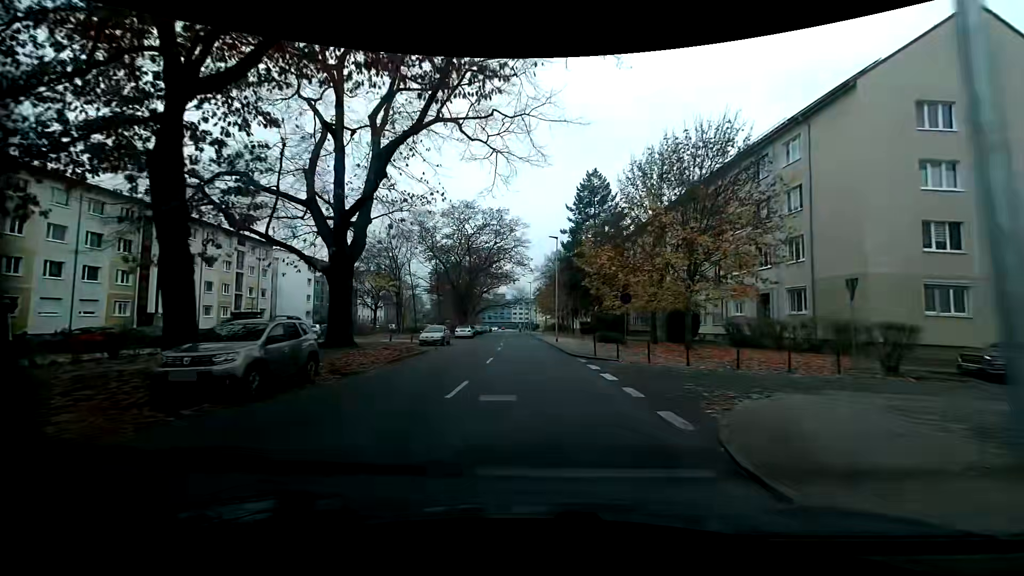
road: tertiary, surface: asphalt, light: Day
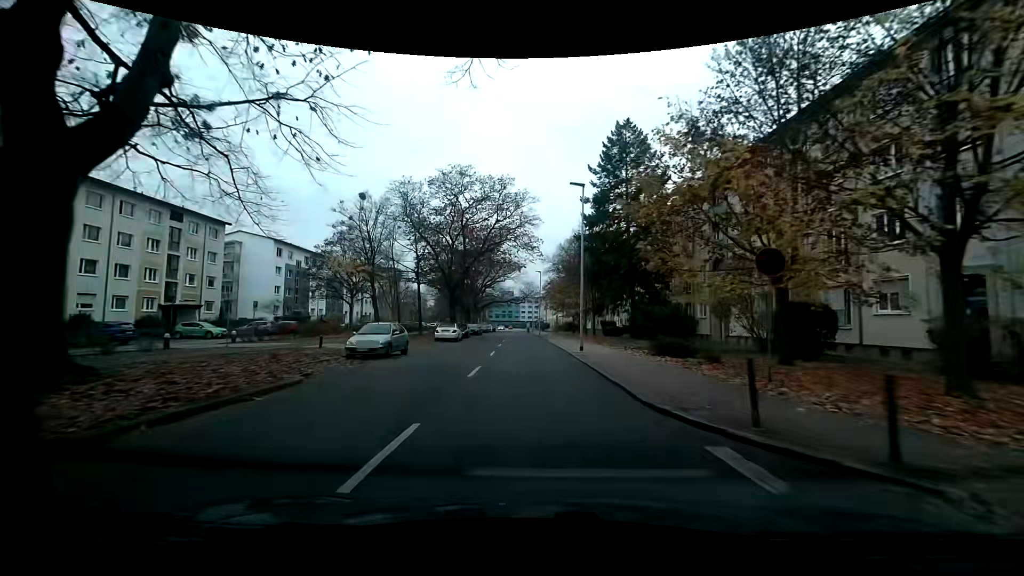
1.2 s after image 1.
(-0.1, +14.5) m; -2°
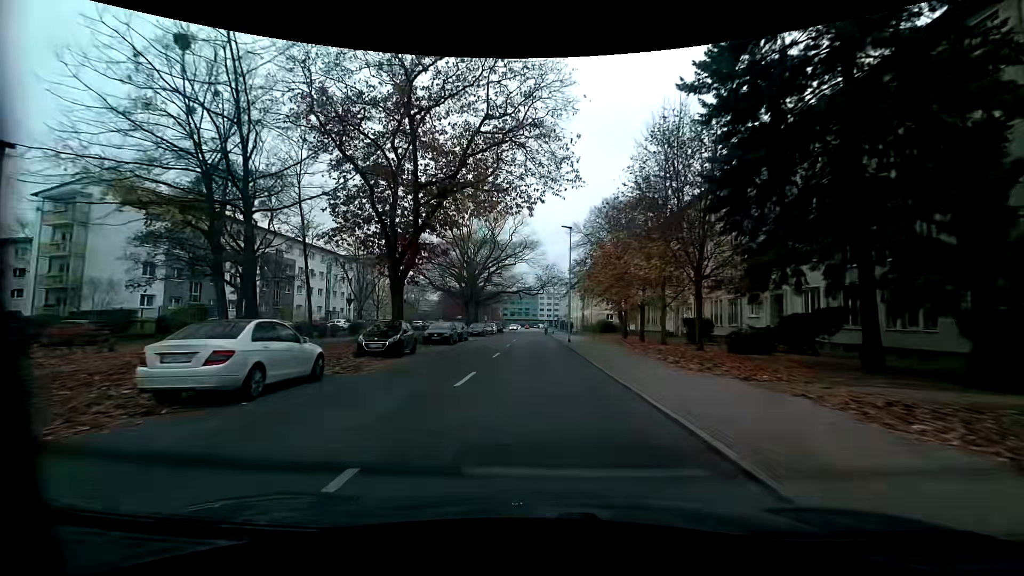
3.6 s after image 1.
(0.0, +29.2) m; -1°
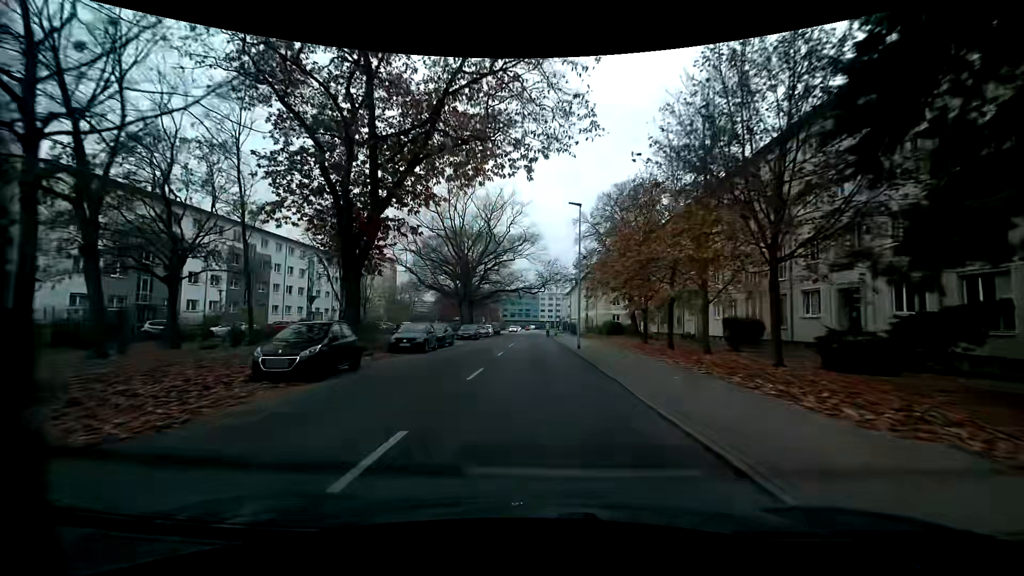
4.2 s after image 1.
(0.0, +7.3) m; 0°
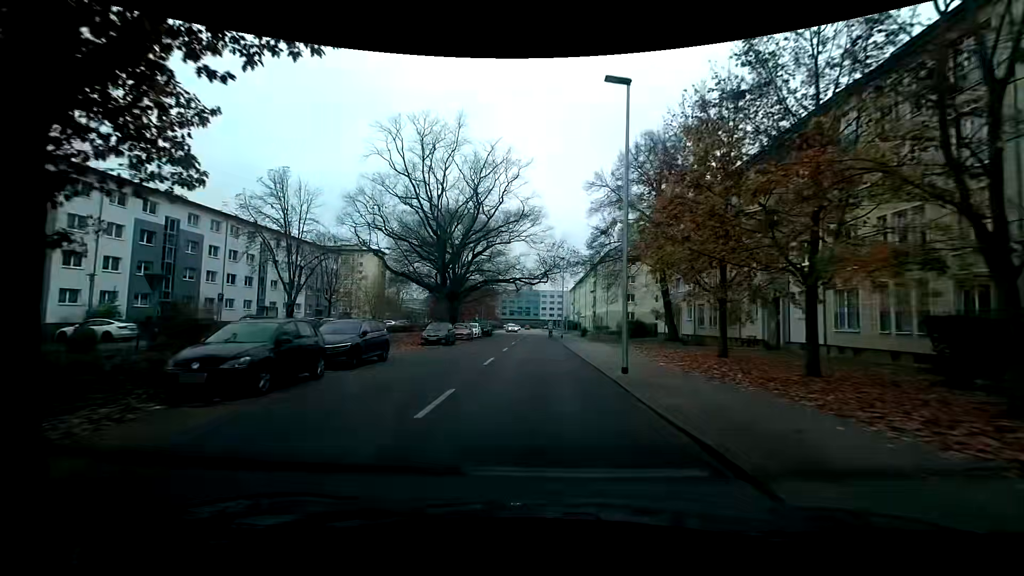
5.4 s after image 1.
(0.0, +14.3) m; 0°
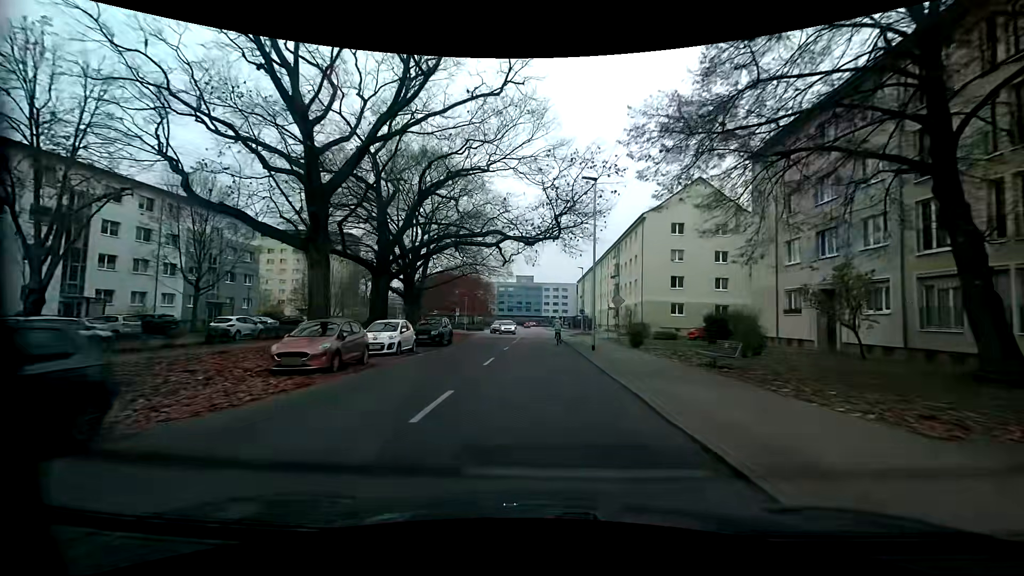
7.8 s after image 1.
(+0.1, +27.3) m; 0°
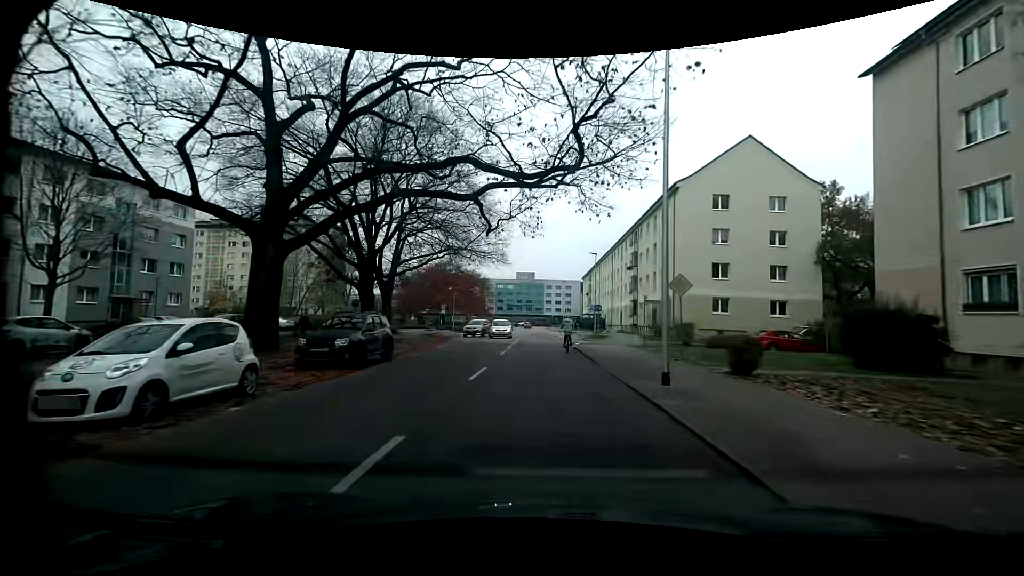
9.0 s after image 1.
(0.0, +12.8) m; 0°
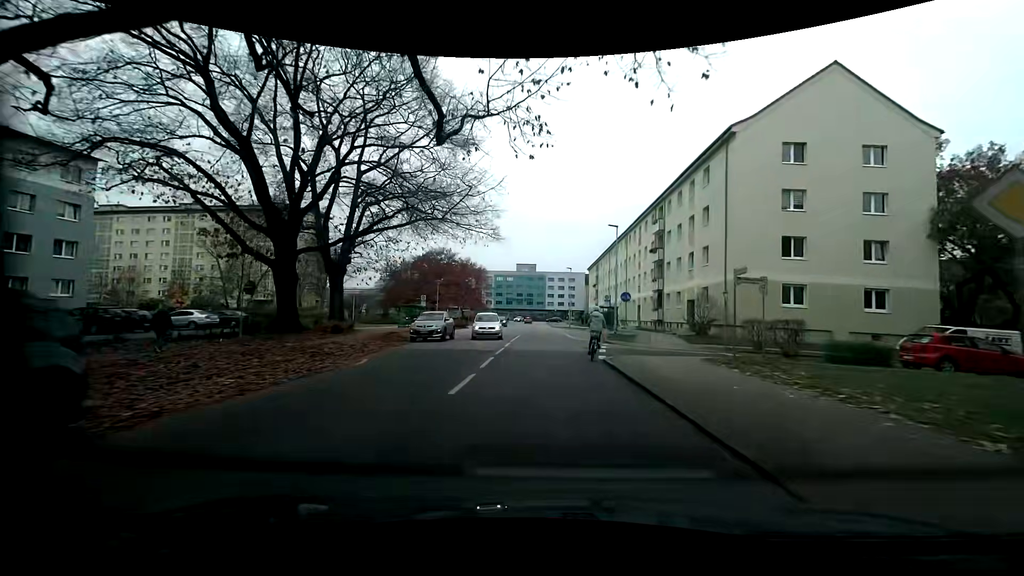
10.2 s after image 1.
(-0.1, +12.0) m; -1°
(0, +10) (0, +20) (0, +30) (0, +40) (-1, +50) (-1, +60) (-2, +70) (-1, +80) (-1, +90) (-1, +100) m
